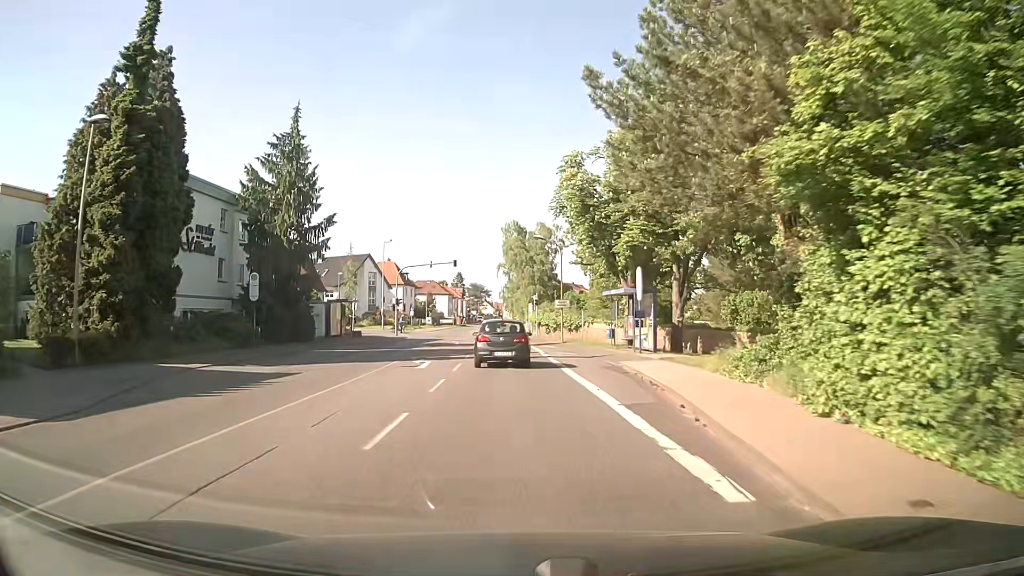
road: secondary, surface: asphalt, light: Day
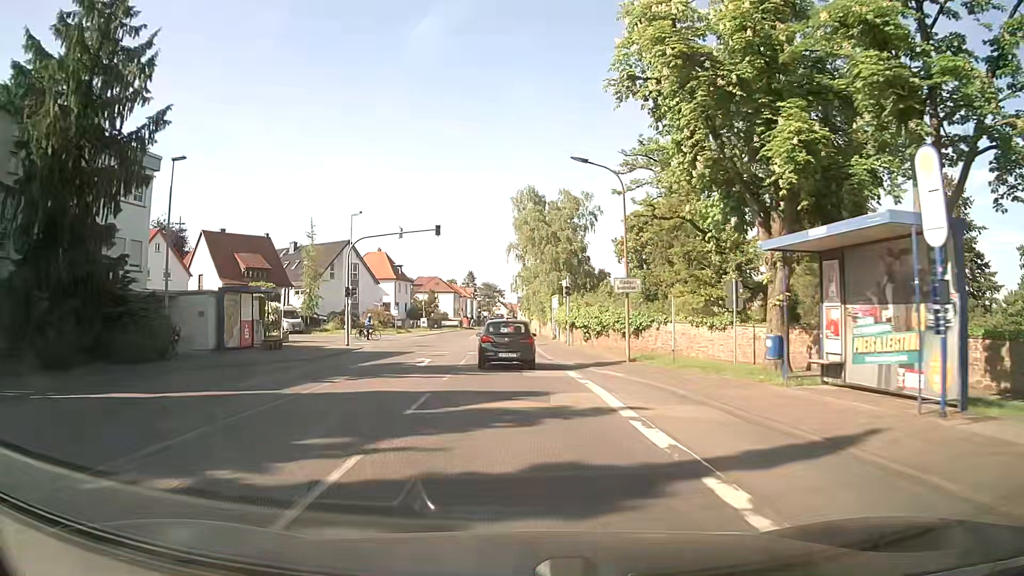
(-0.1, +21.4) m; -1°
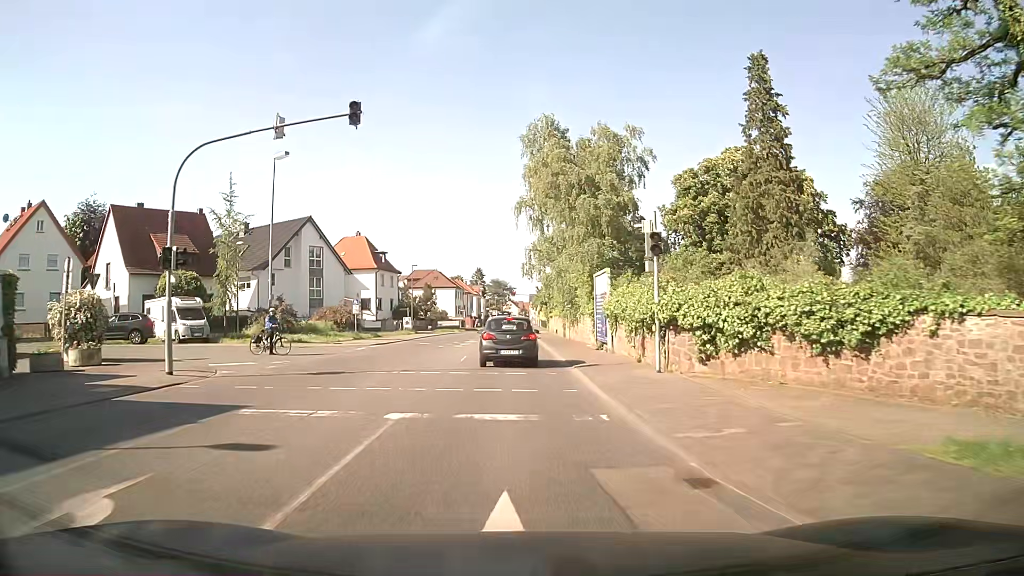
(-0.2, +21.0) m; -2°
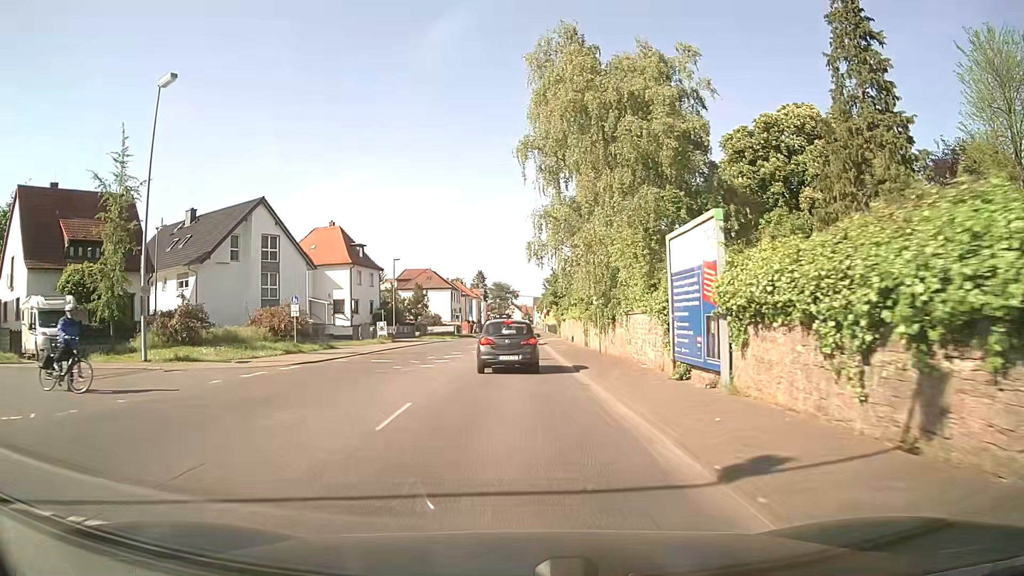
(+0.2, +13.6) m; +1°
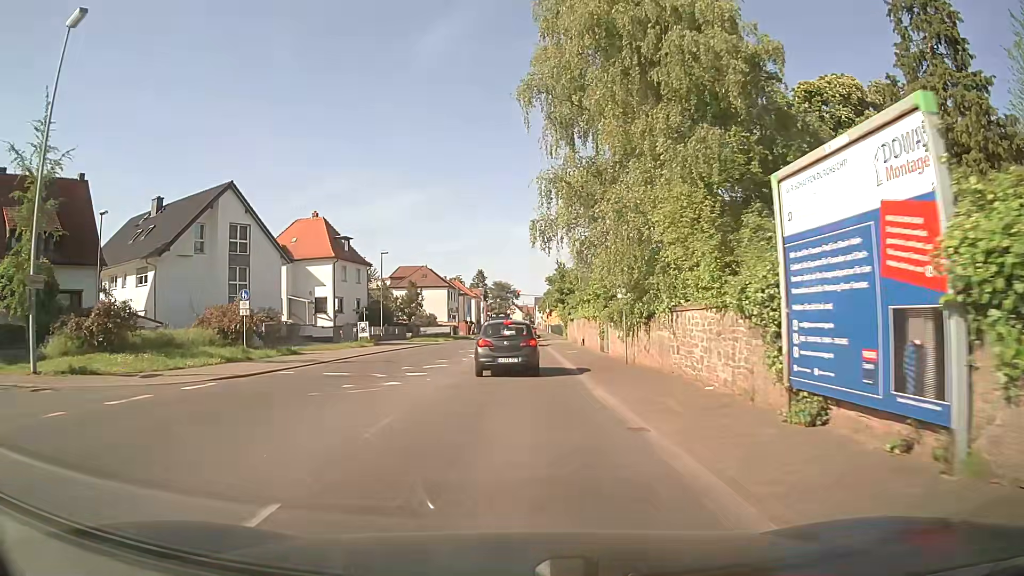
(0.0, +6.5) m; 0°
